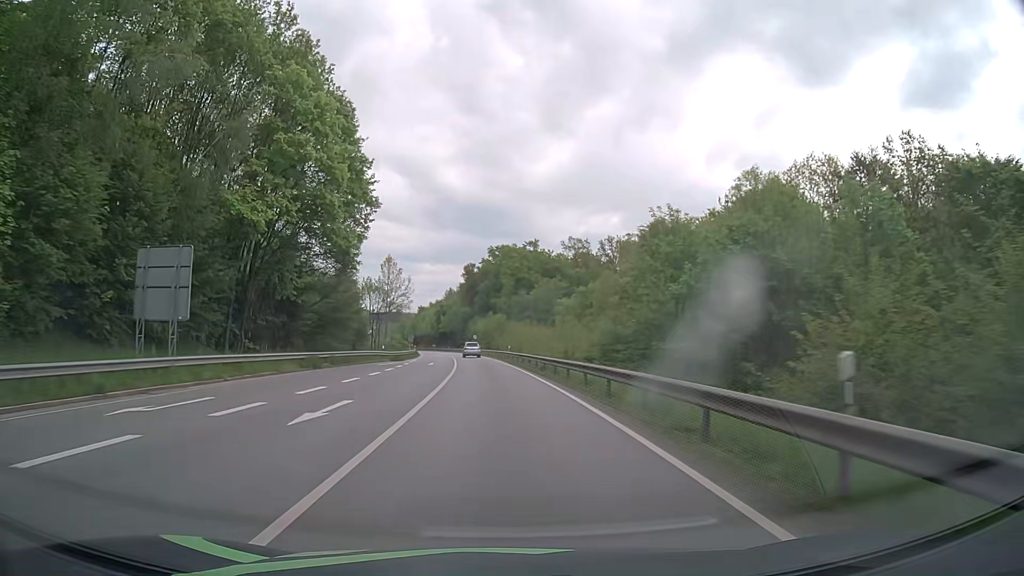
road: primary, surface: asphalt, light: Day
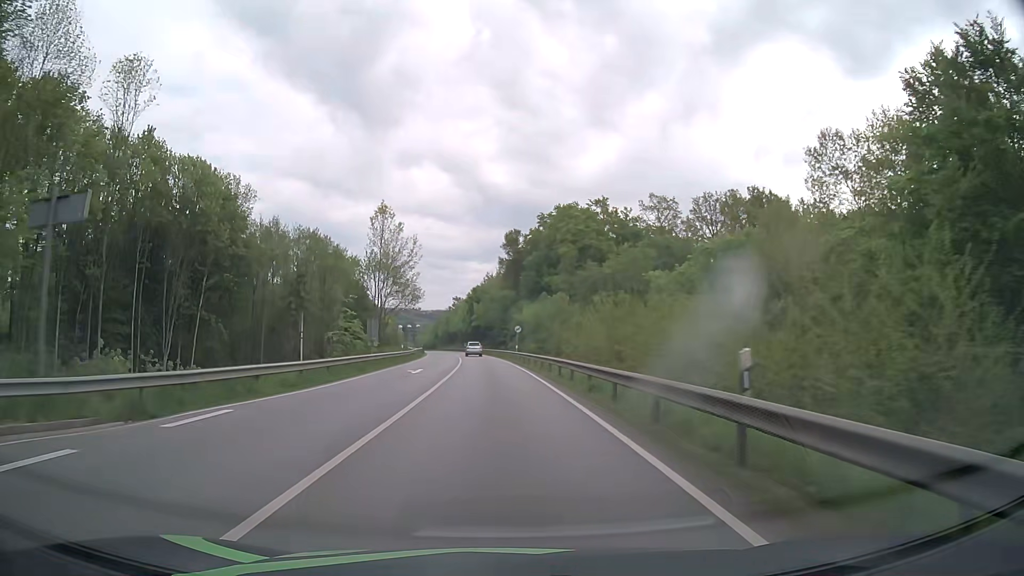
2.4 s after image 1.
(-1.7, +50.0) m; -4°
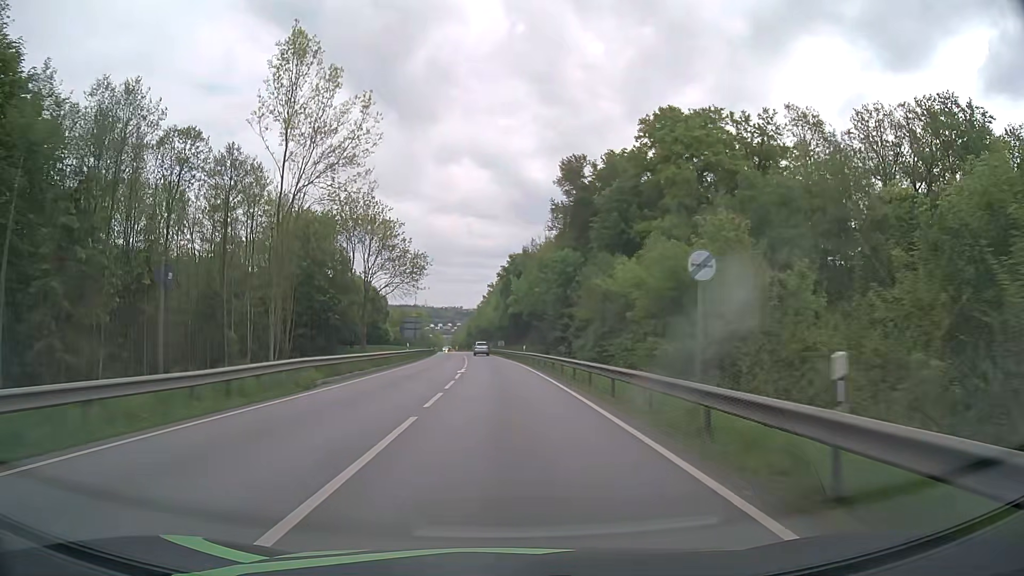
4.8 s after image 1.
(-1.6, +49.8) m; -4°
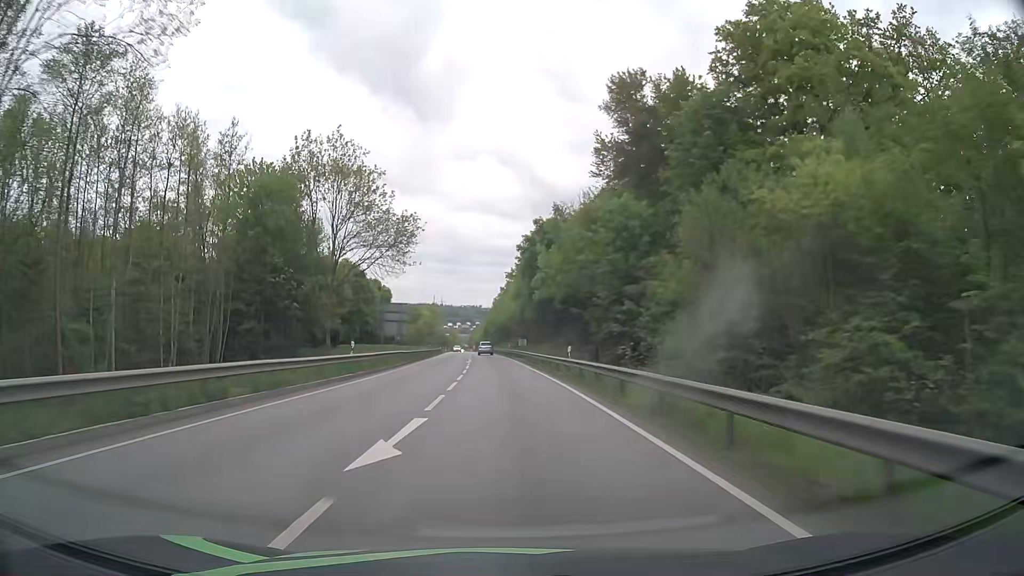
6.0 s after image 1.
(-0.4, +24.8) m; -2°
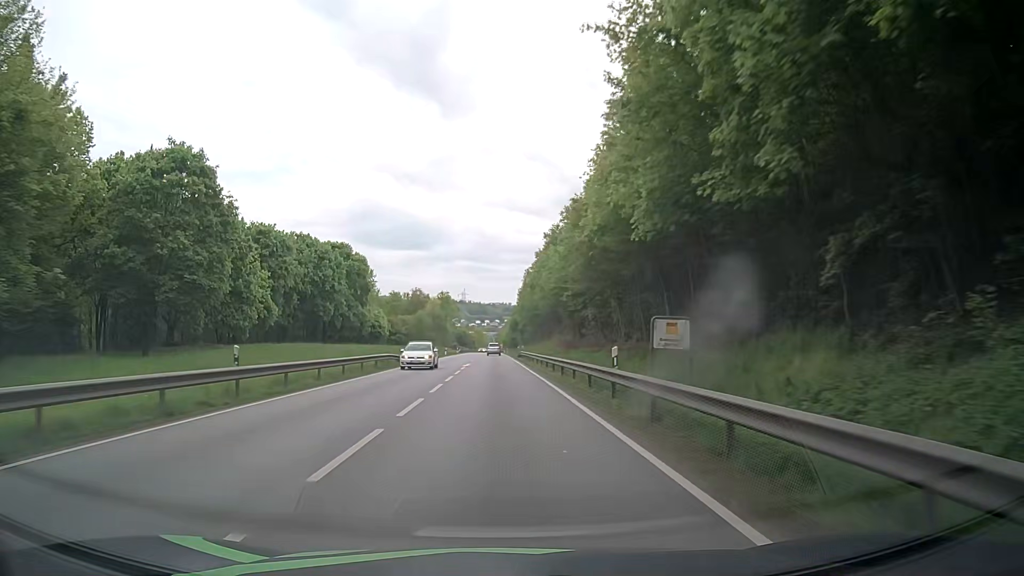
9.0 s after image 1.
(-1.3, +61.1) m; -2°
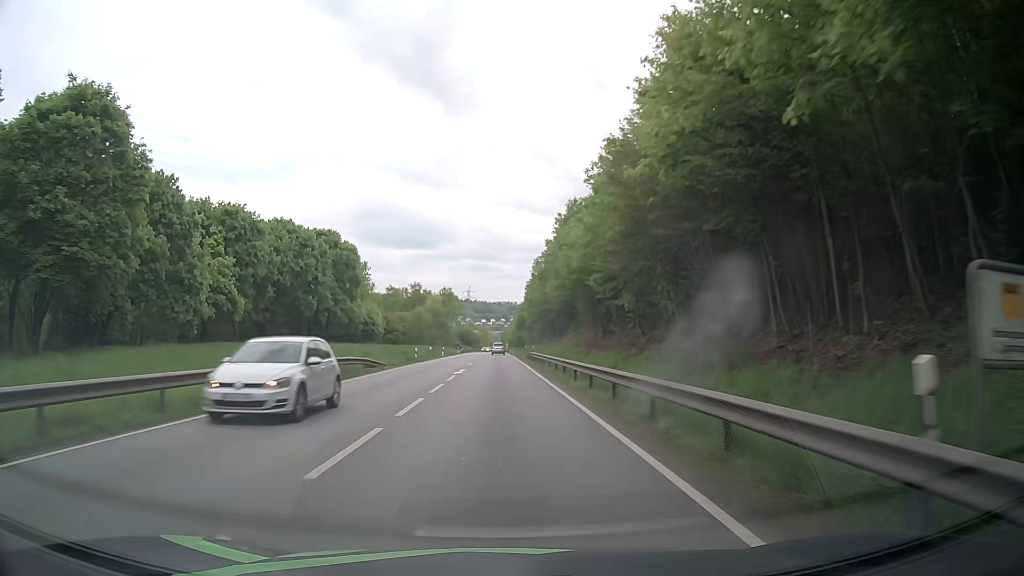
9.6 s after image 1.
(-0.2, +12.0) m; -1°
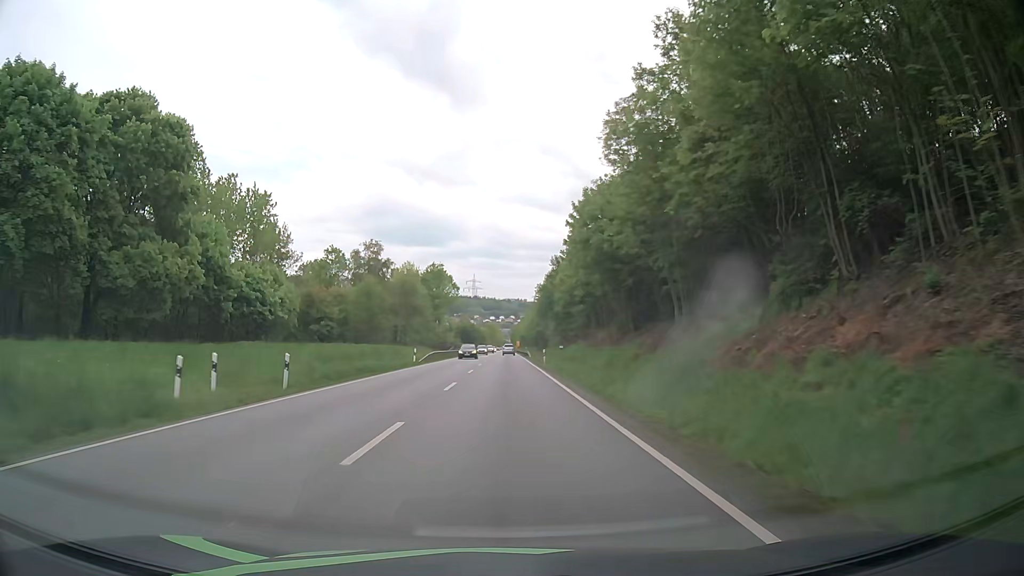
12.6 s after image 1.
(-0.7, +60.0) m; -1°
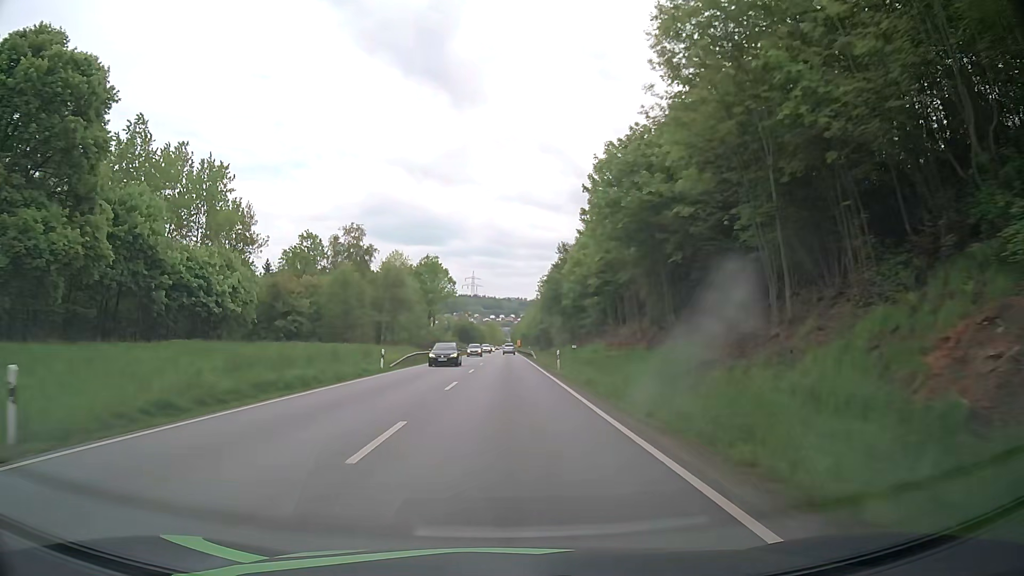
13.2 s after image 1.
(0.0, +12.1) m; 0°
(0, +10) (0, +20) (0, +30) (0, +40) (0, +50) (0, +60) (0, +70) (0, +80) (0, +90) (0, +100) m
